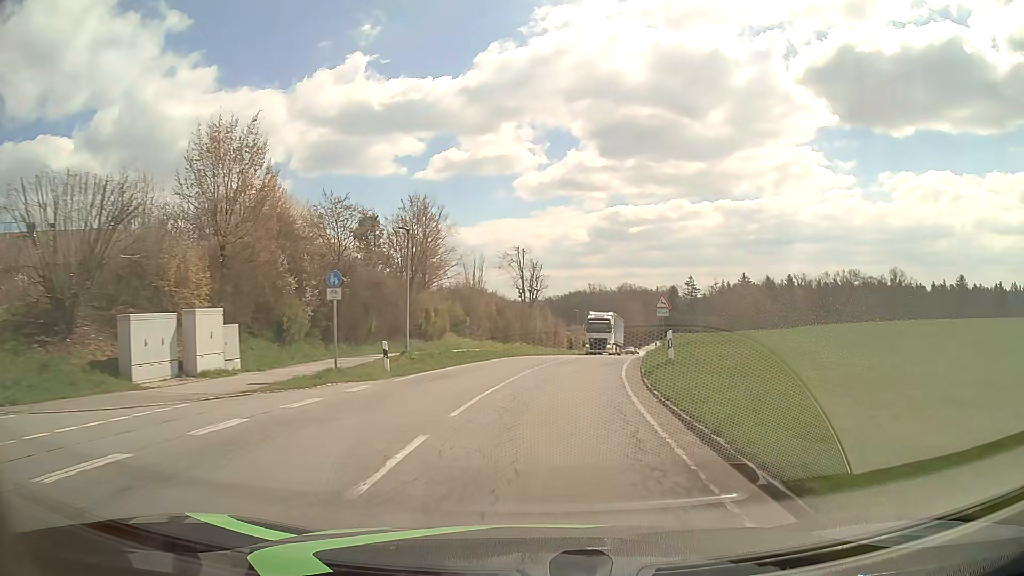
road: tertiary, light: Day
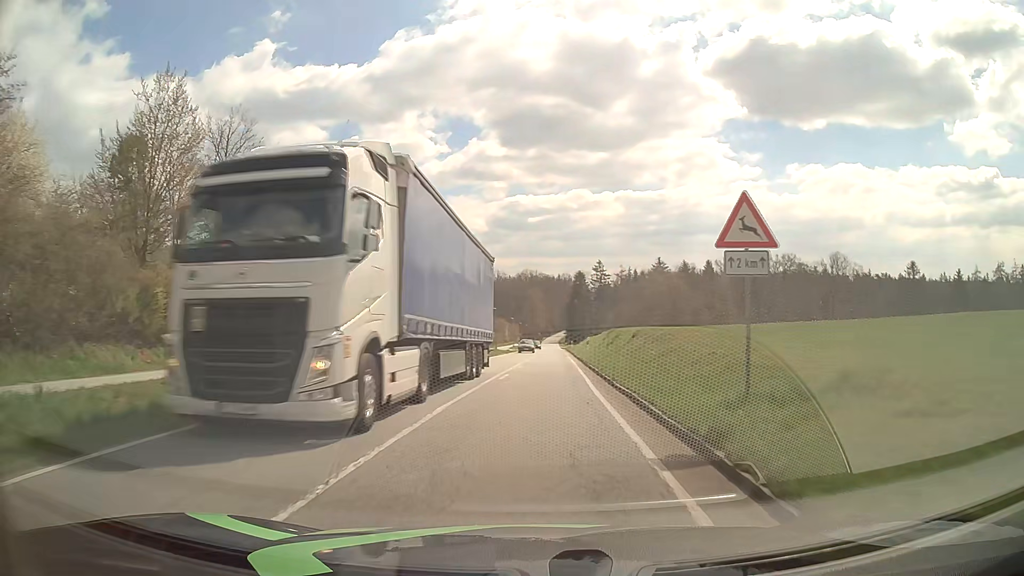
(+1.8, +23.2) m; +9°
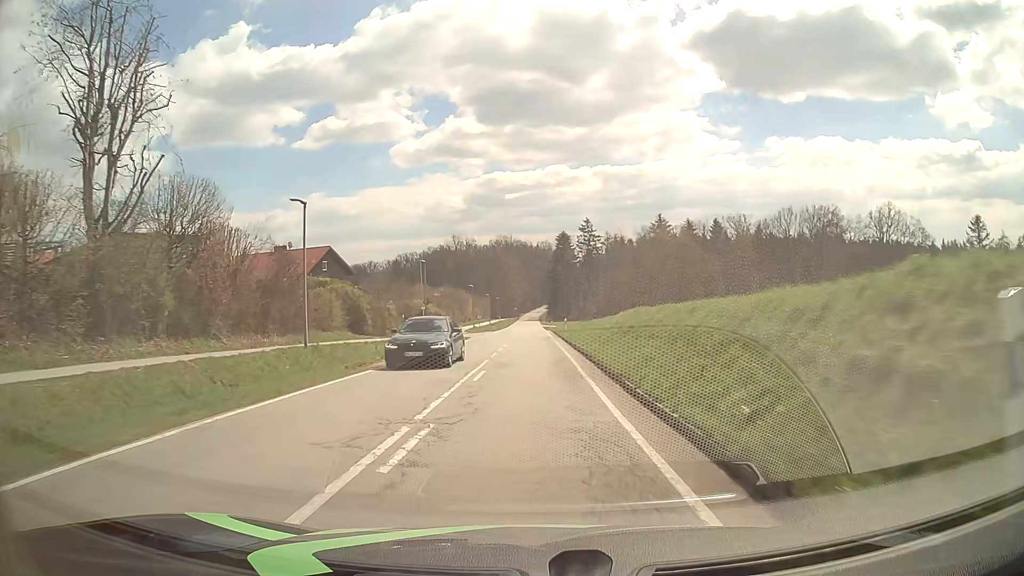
(+0.9, +40.4) m; +2°
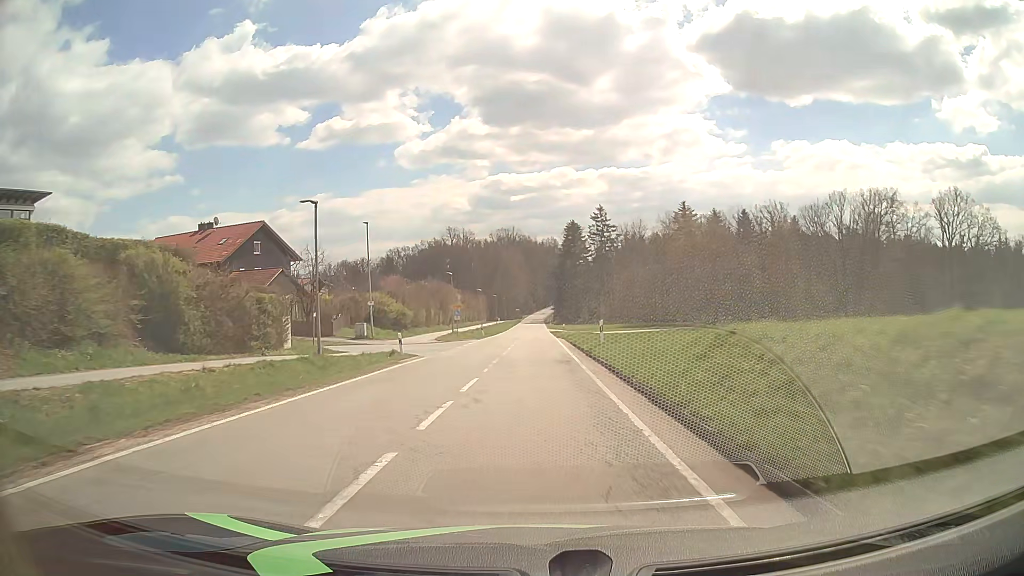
(-0.1, +24.6) m; 0°
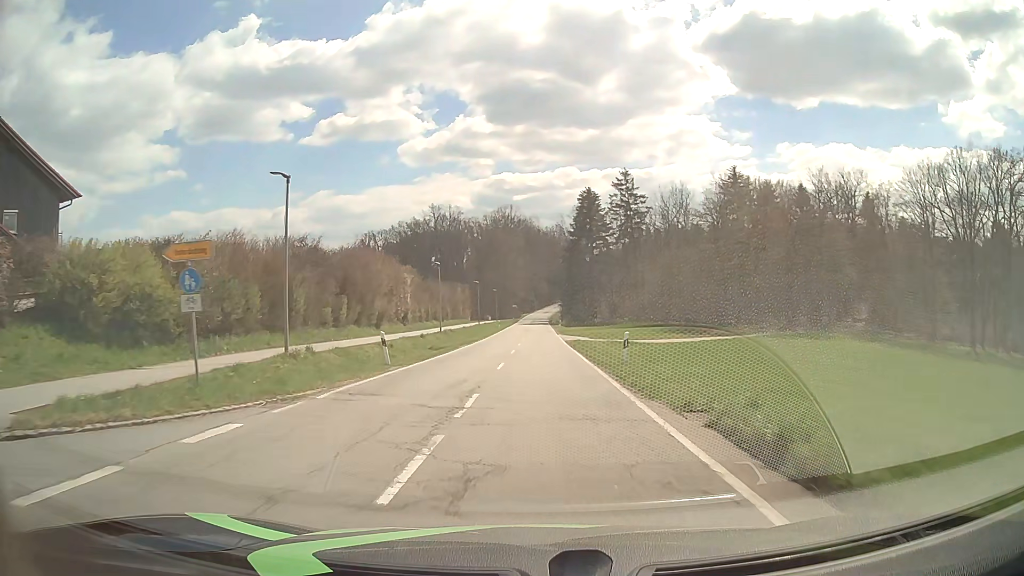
(-0.1, +39.7) m; 0°
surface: asphalt
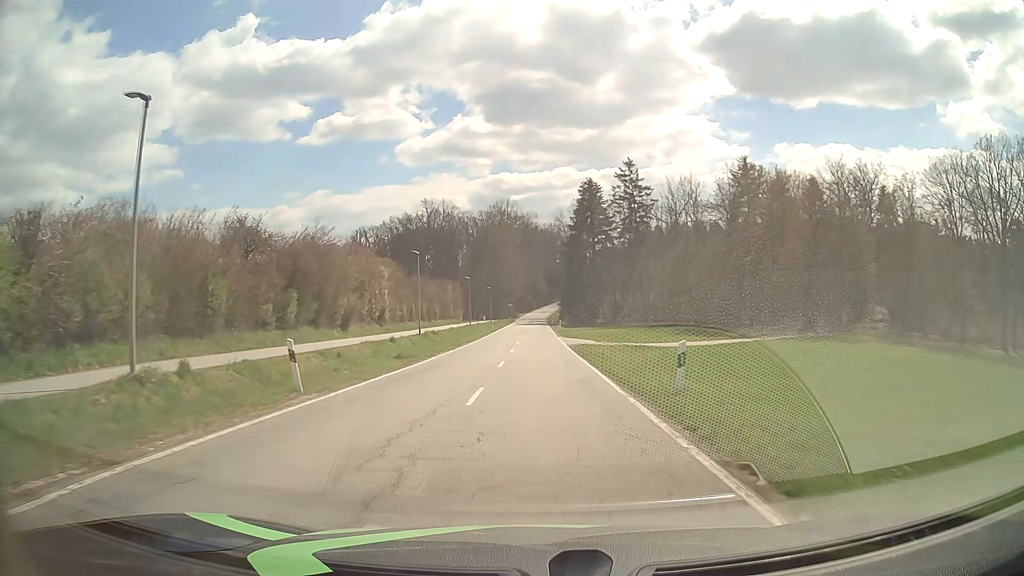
(0.0, +7.8) m; 0°
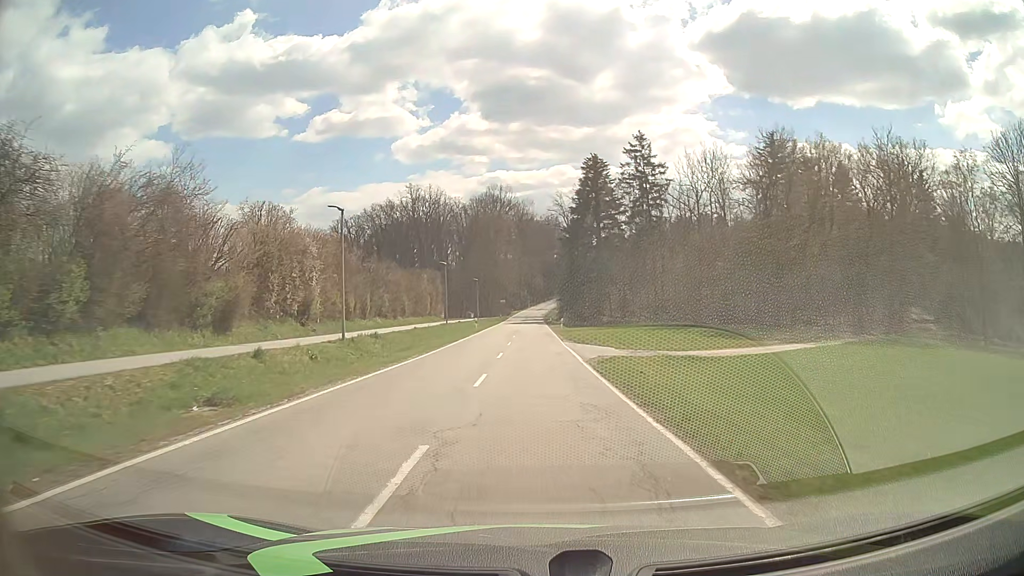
(0.0, +15.6) m; 0°
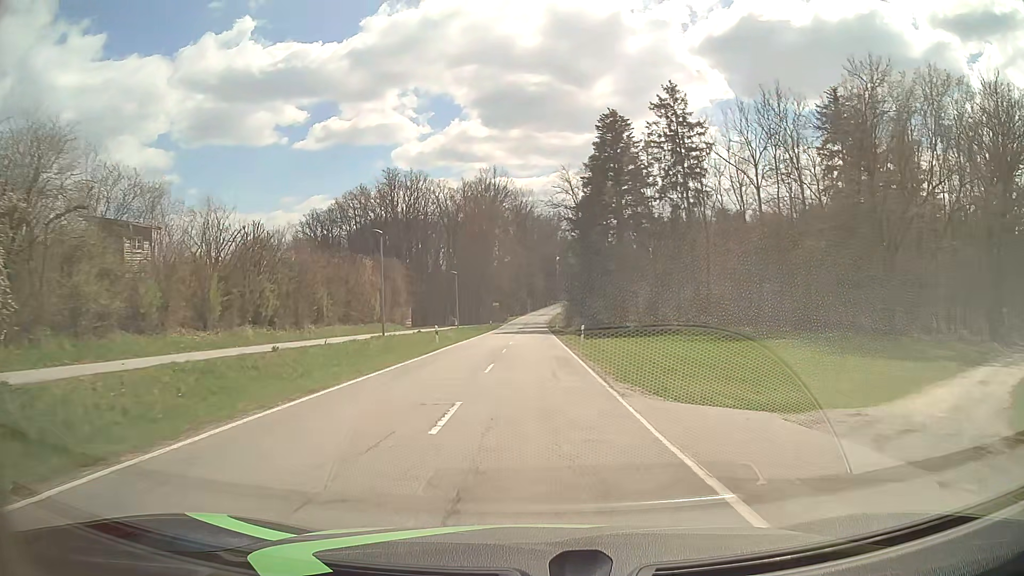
(0.0, +23.4) m; 0°
(0, +10) (0, +20) (0, +30) (0, +40) (0, +50) (0, +60) (0, +70) (0, +80) (+1, +90) (+1, +100) m
